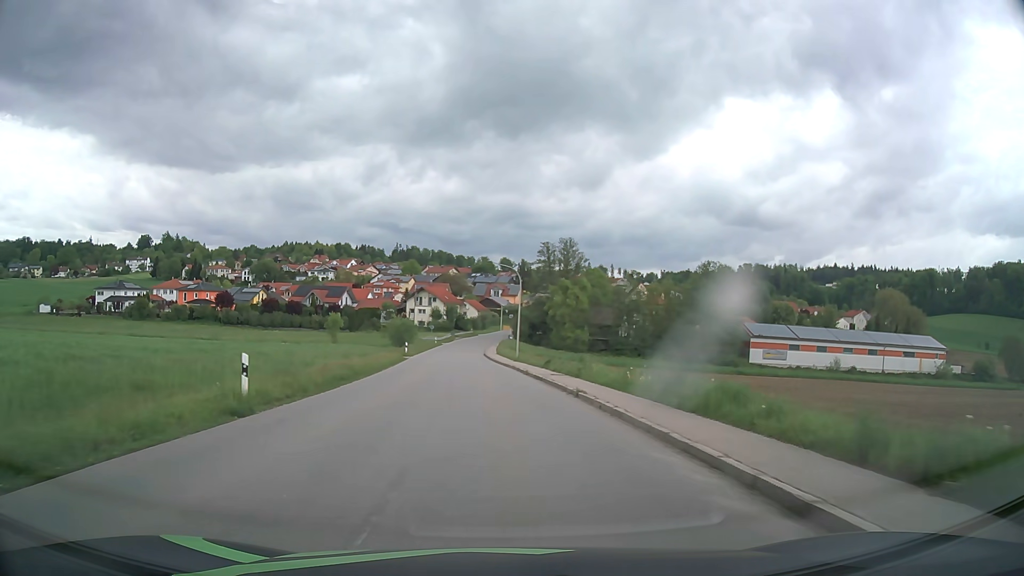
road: tertiary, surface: asphalt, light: Day
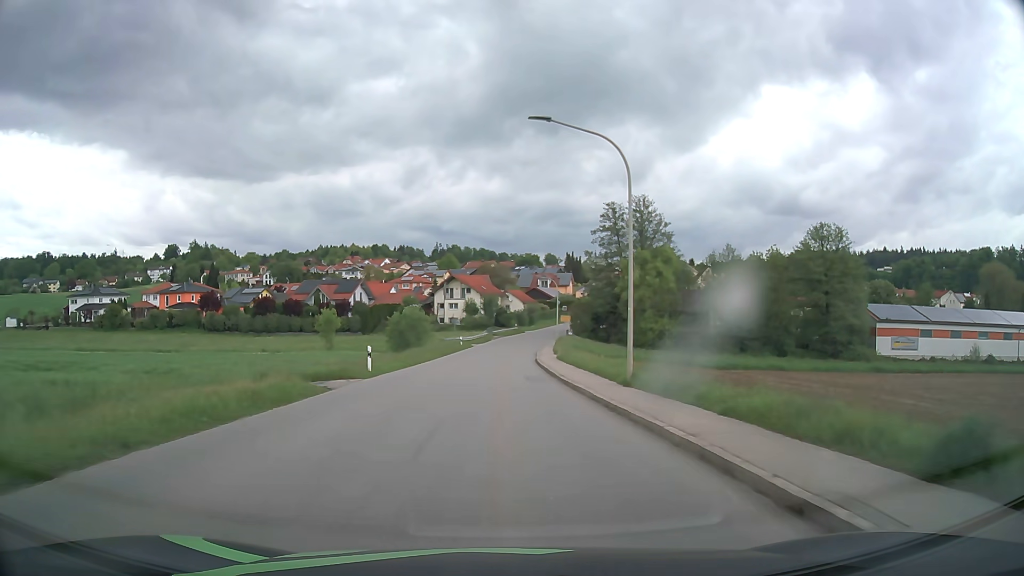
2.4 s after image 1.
(-1.1, +31.7) m; -4°
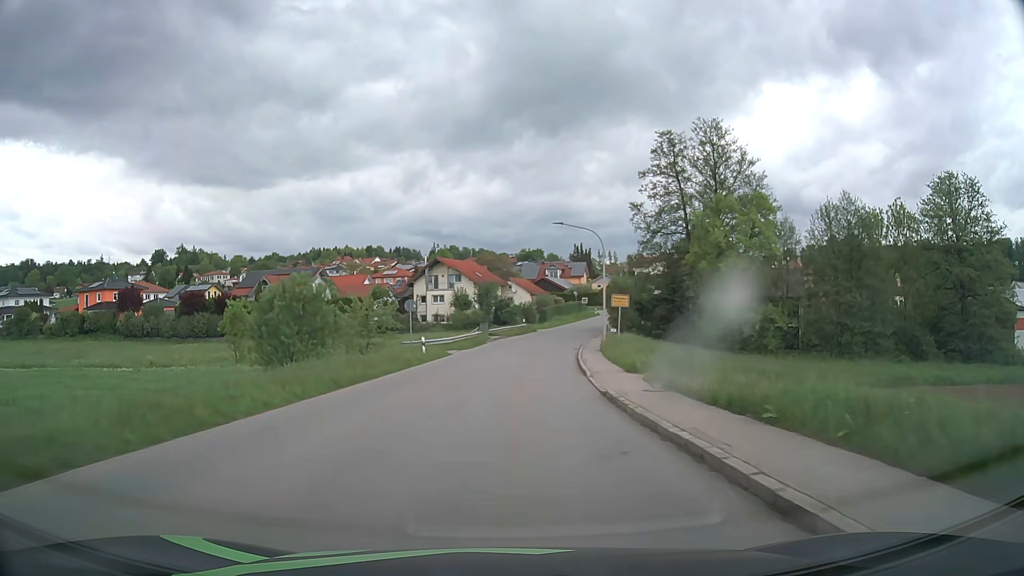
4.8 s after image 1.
(-0.3, +31.6) m; 0°
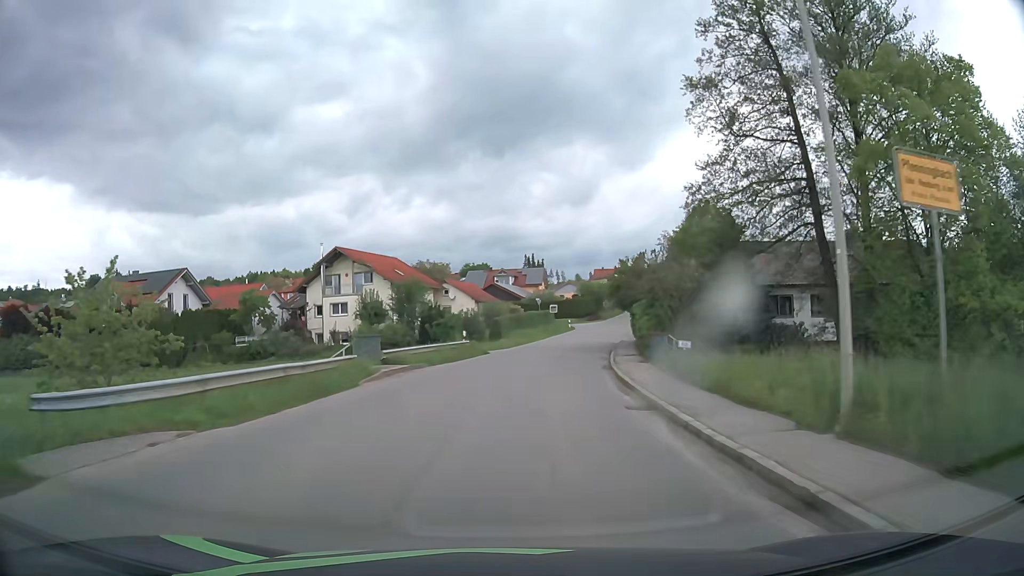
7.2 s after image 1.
(+1.0, +31.4) m; +5°
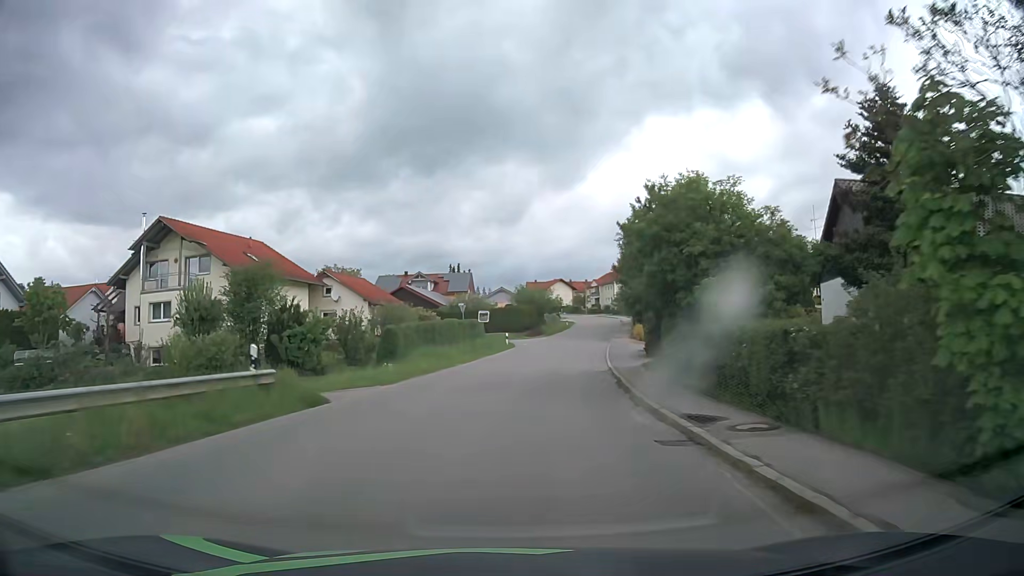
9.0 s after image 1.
(+1.2, +23.3) m; +6°
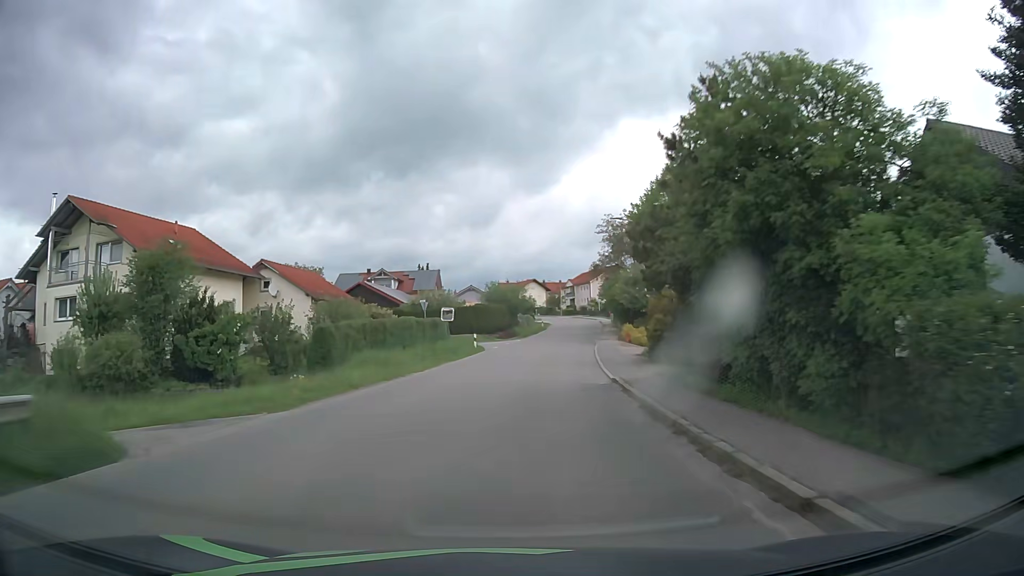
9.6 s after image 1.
(+0.2, +7.7) m; +2°
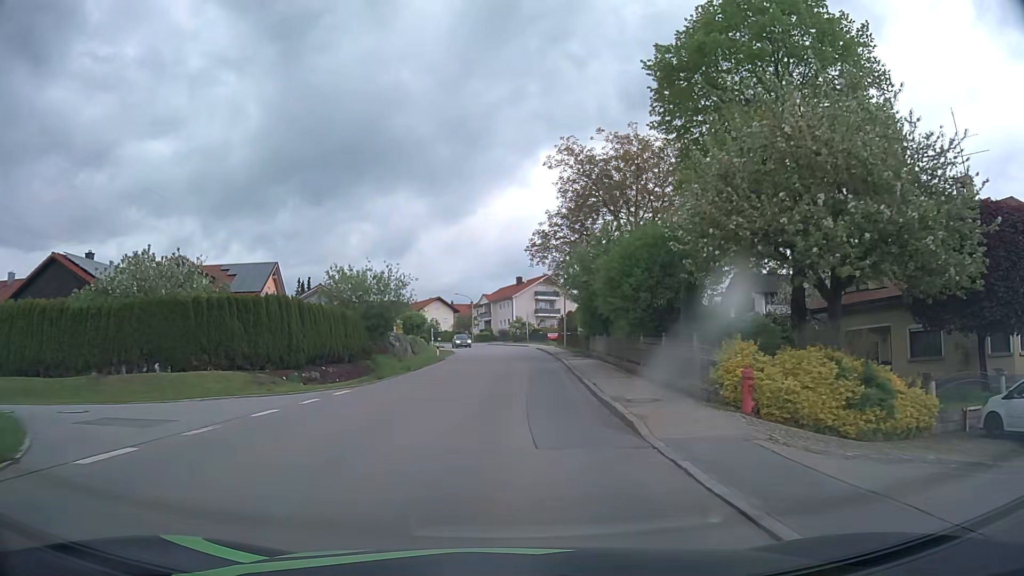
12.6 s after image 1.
(+3.3, +38.3) m; +8°
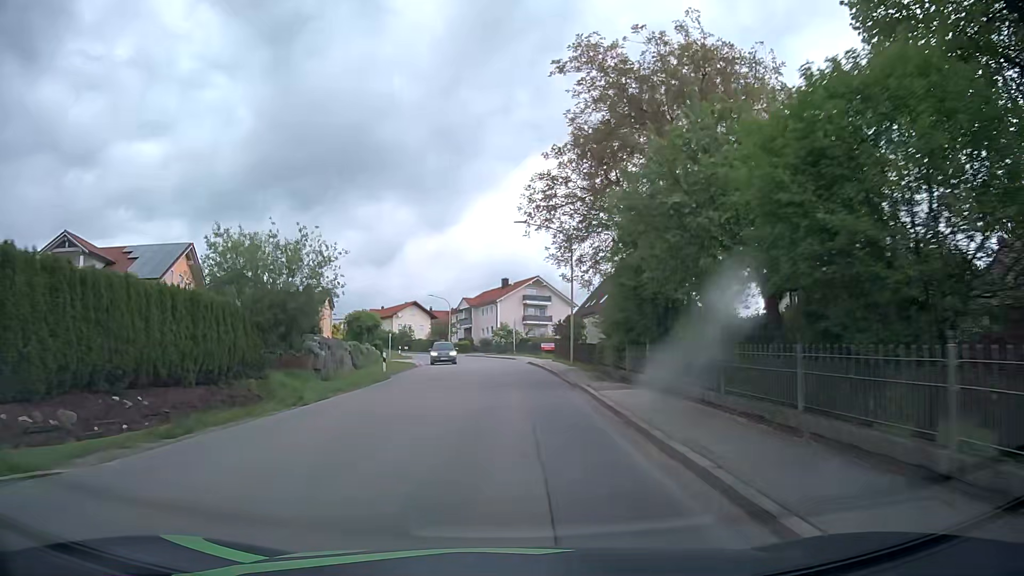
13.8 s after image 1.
(+0.2, +15.2) m; +1°
(0, +10) (0, +20) (0, +30) (0, +40) (-1, +50) (-3, +60) (-5, +70) (-8, +79) (-12, +88) (-17, +97) m
